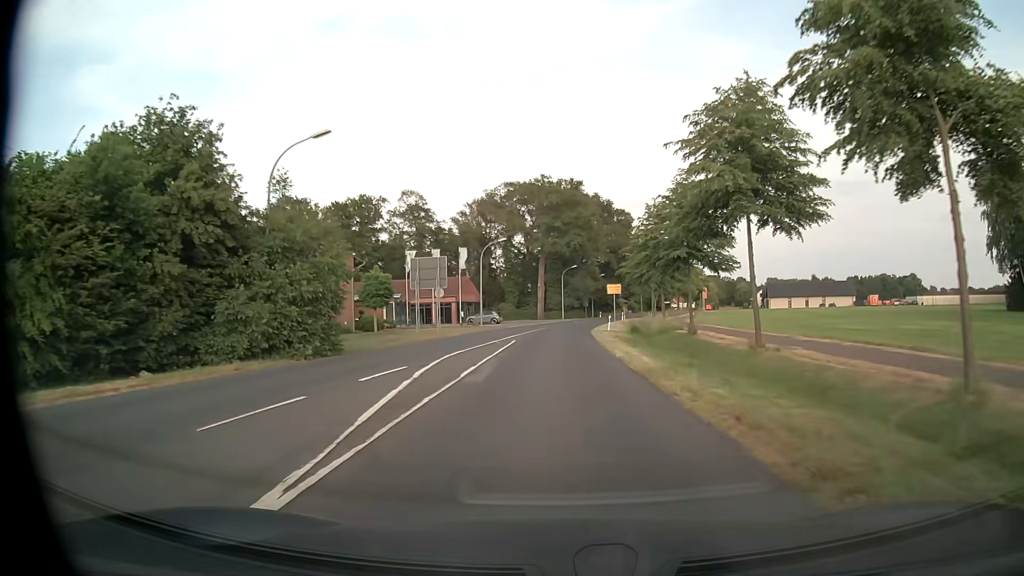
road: secondary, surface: asphalt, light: Day
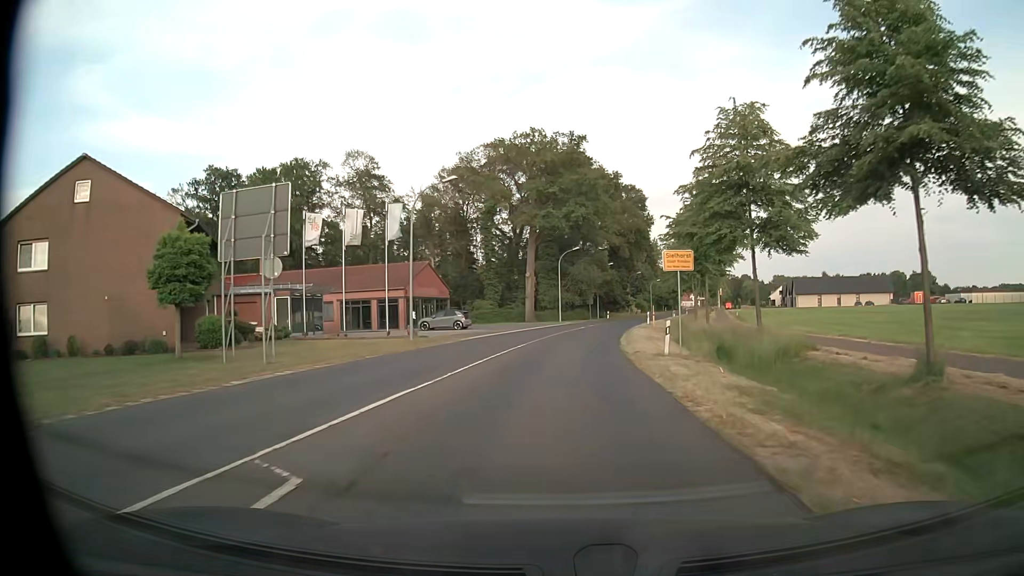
(+0.3, +25.6) m; +1°
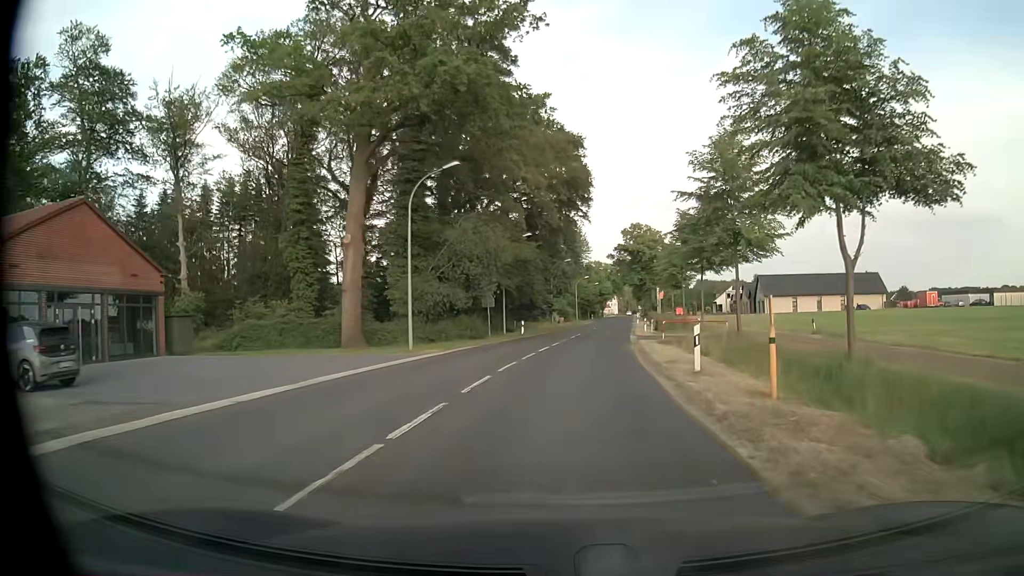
(+2.0, +40.4) m; +7°
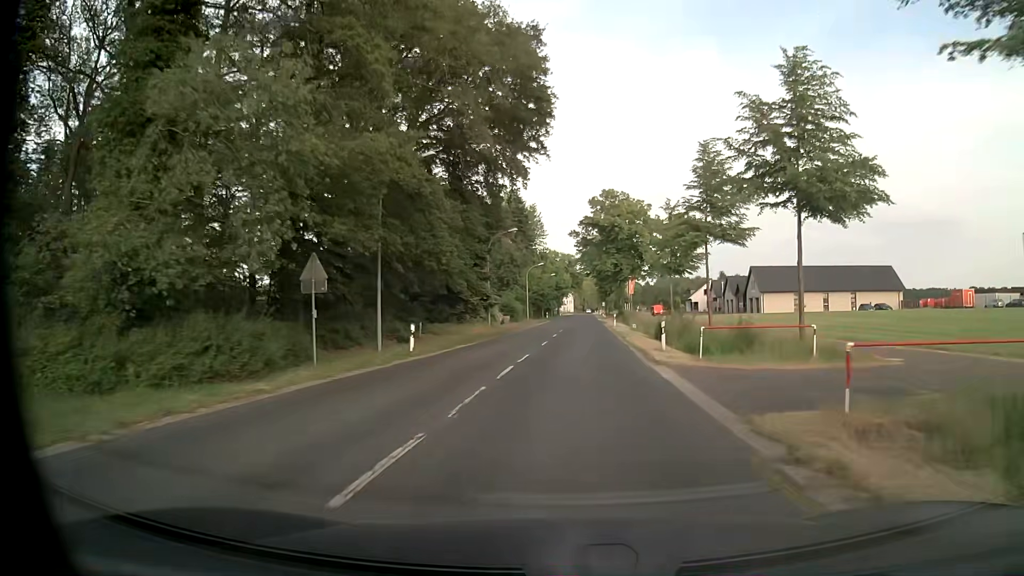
(+1.1, +24.9) m; +4°
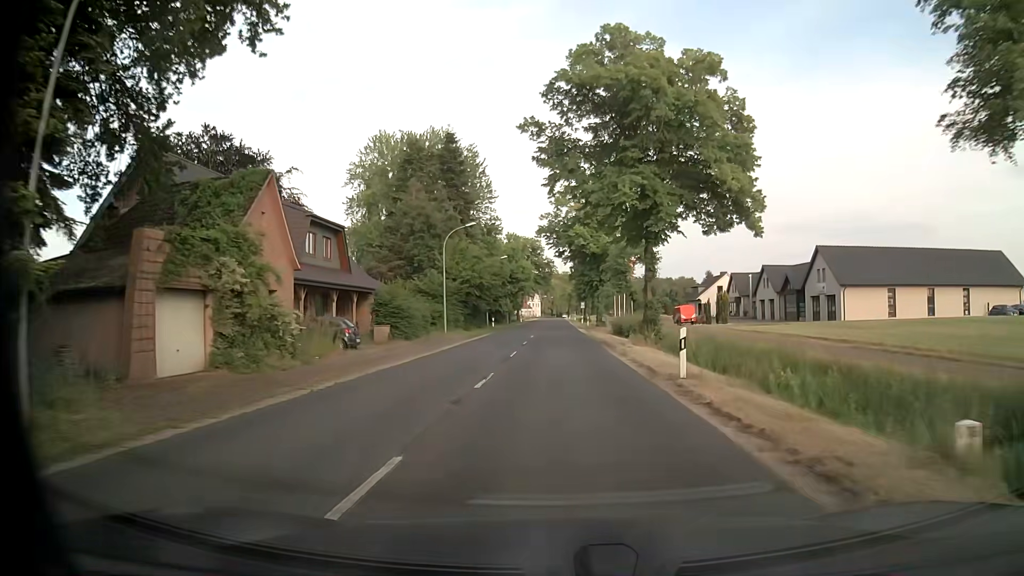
(+1.5, +41.8) m; +3°
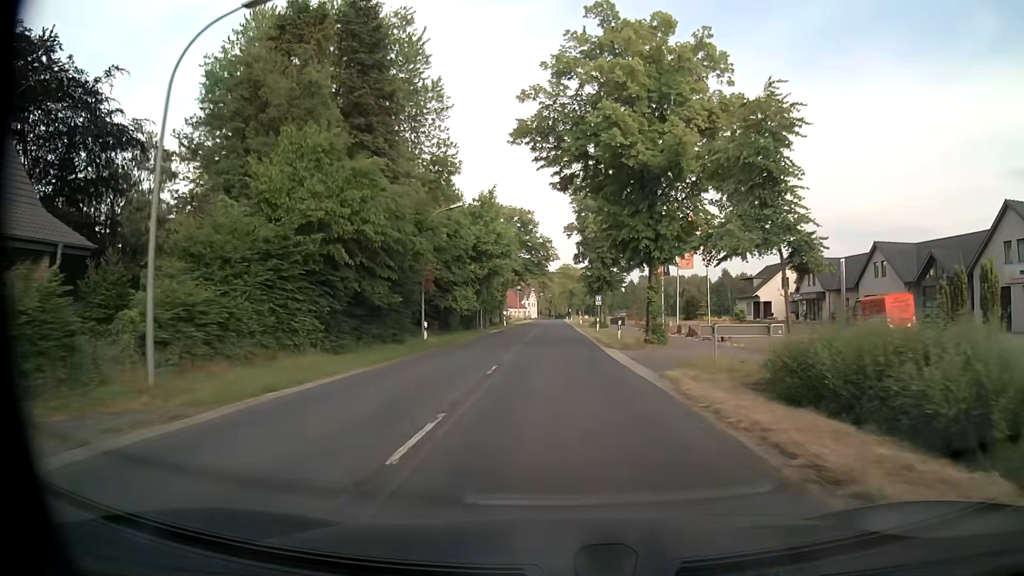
(-0.3, +33.4) m; -1°
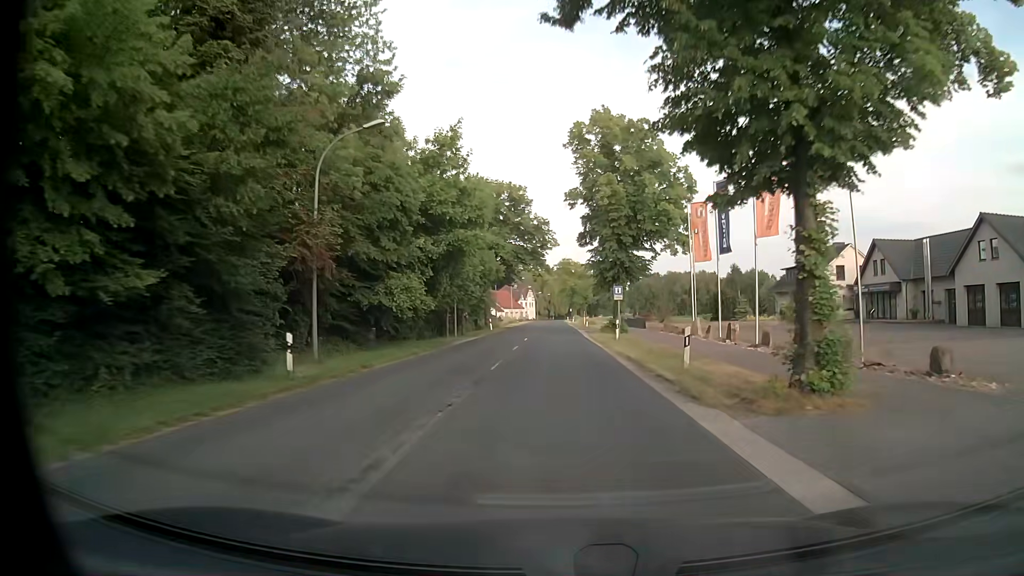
(+0.2, +16.7) m; 0°
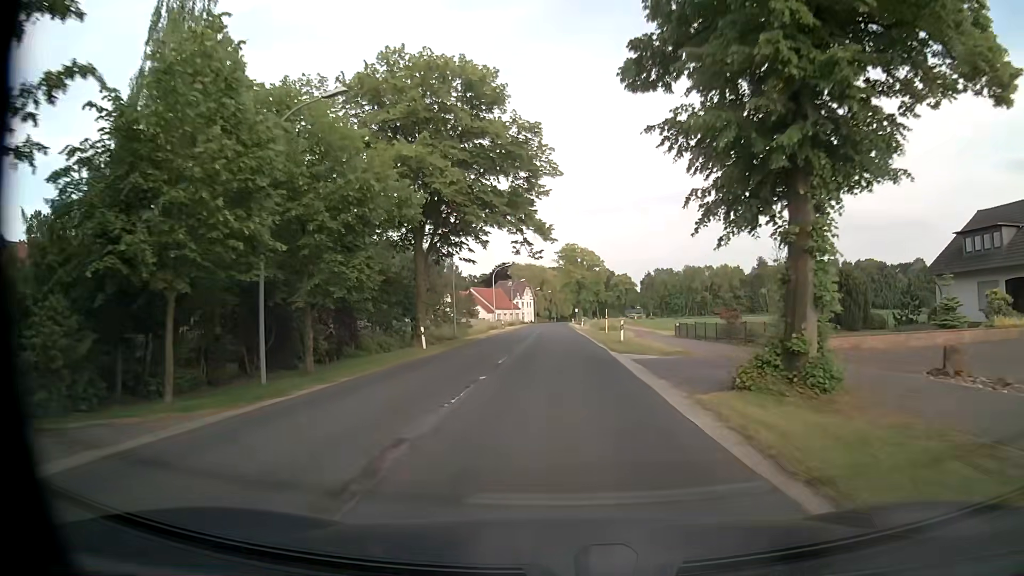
(+0.2, +33.4) m; 0°
(0, +10) (0, +20) (0, +30) (0, +40) (0, +50) (0, +60) (0, +70) (0, +80) (0, +90) (0, +100) m
